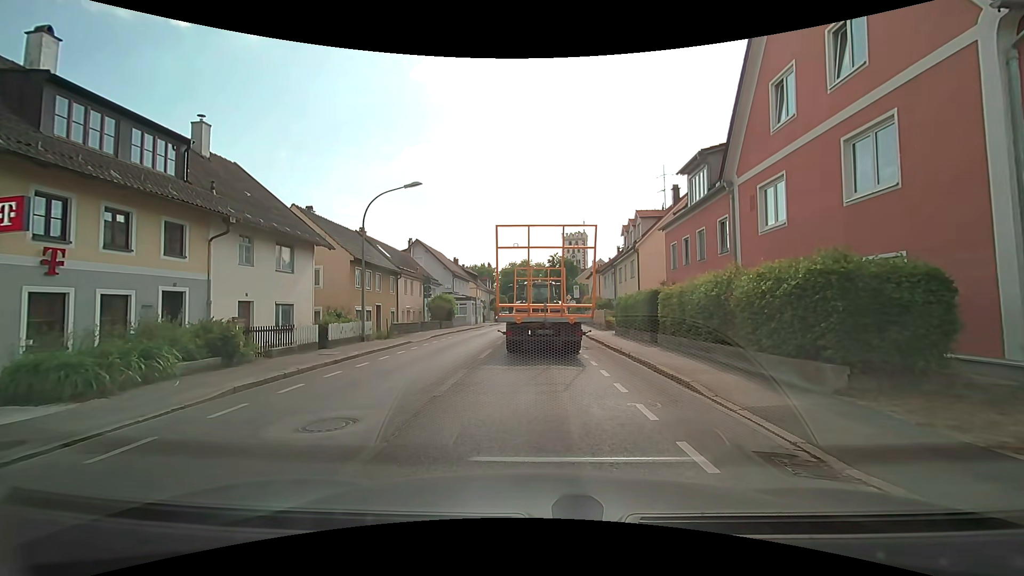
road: secondary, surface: asphalt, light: Day
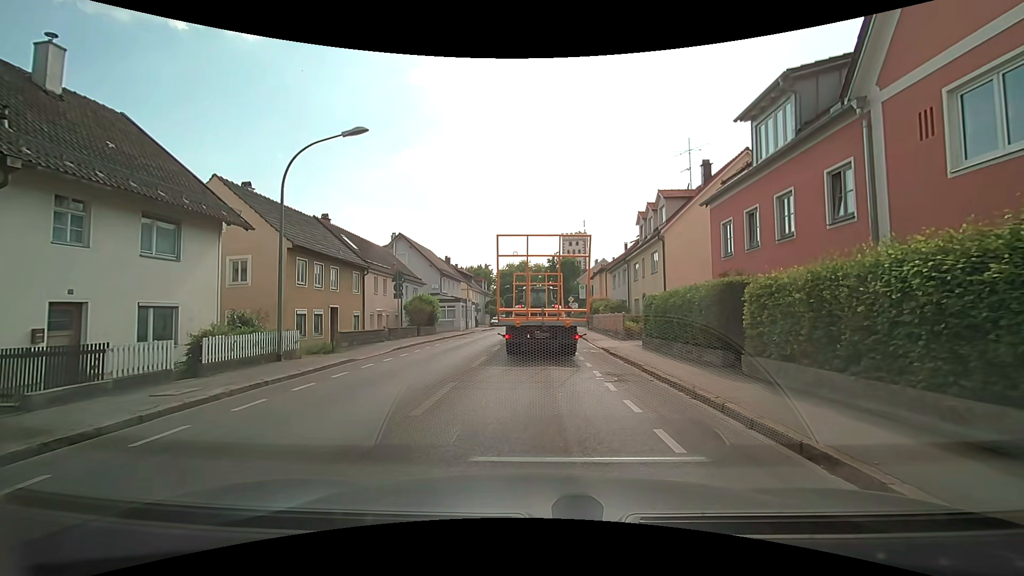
(-0.2, +7.5) m; 0°
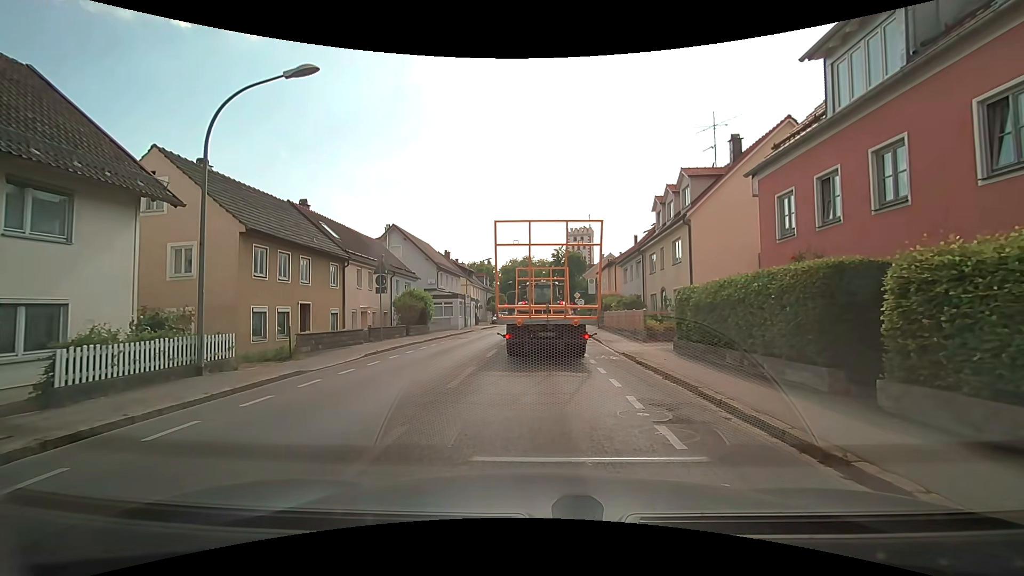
(-0.1, +3.9) m; 0°
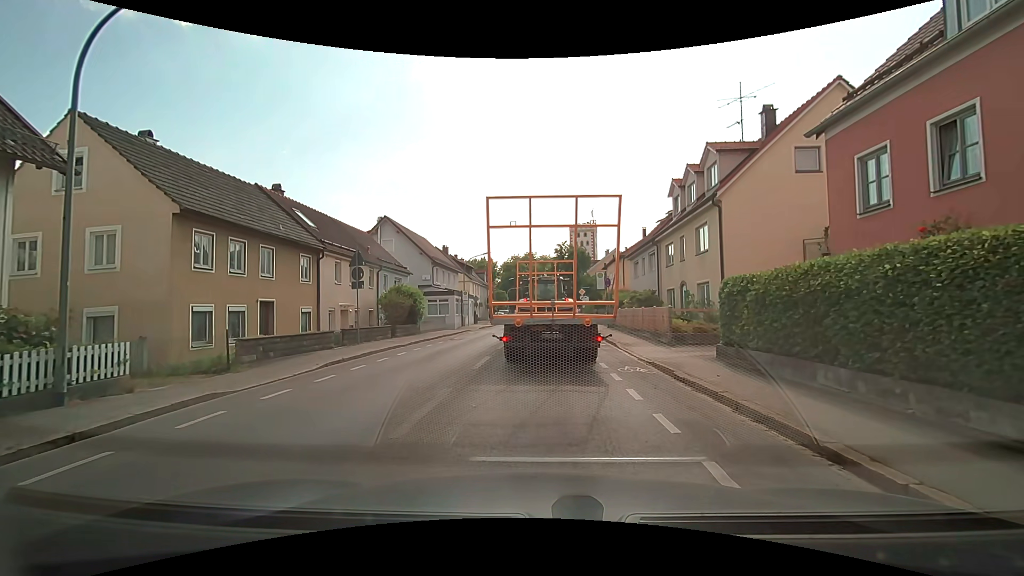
(-0.1, +3.5) m; +1°
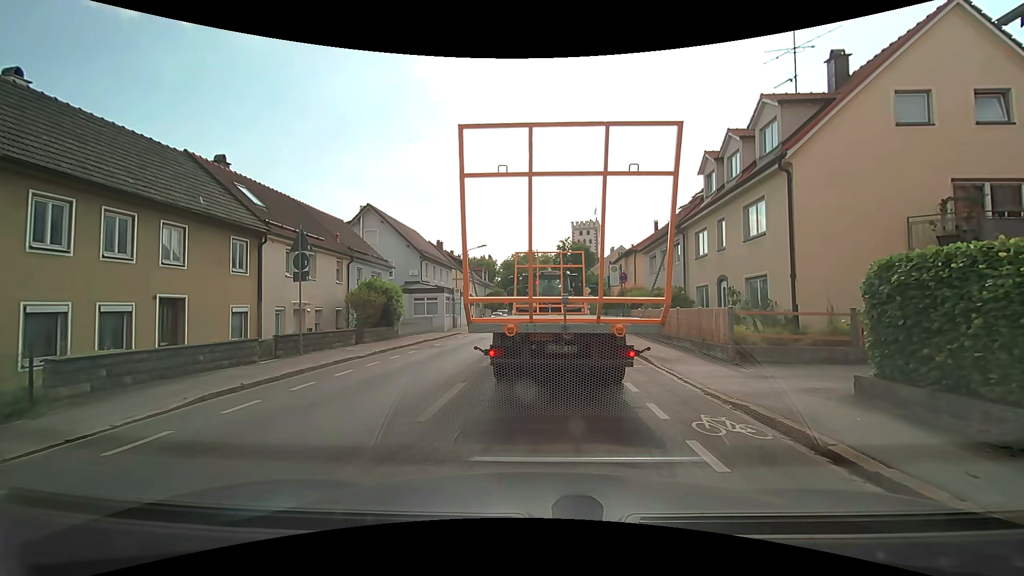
(-0.3, +5.0) m; -2°
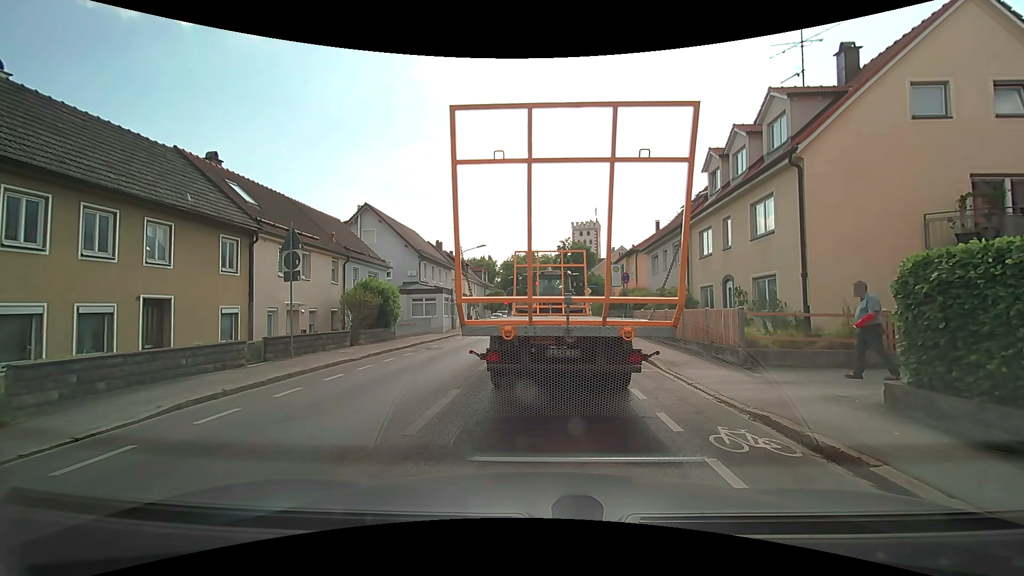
(0.0, +0.6) m; 0°
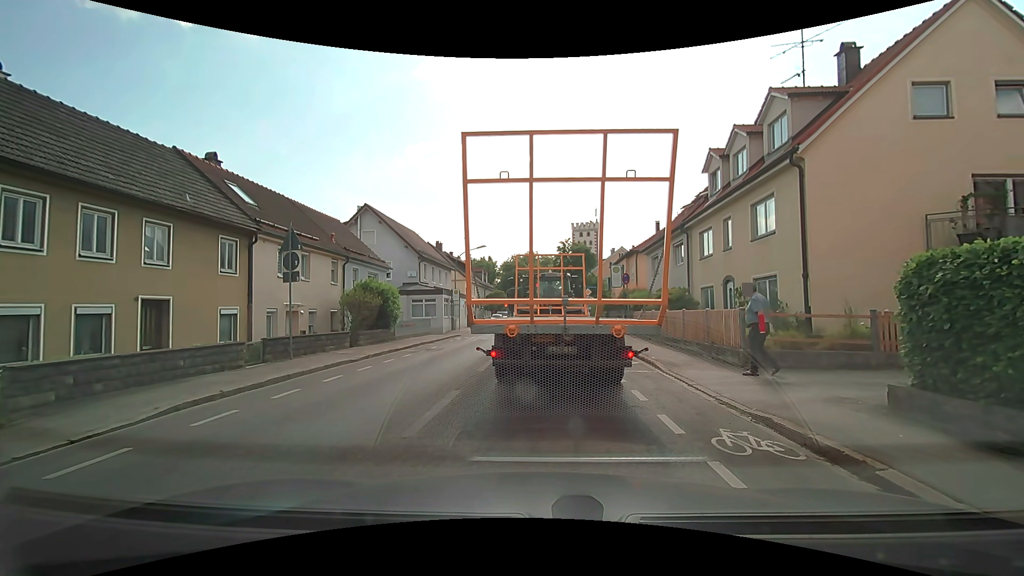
(0.0, +0.1) m; 0°
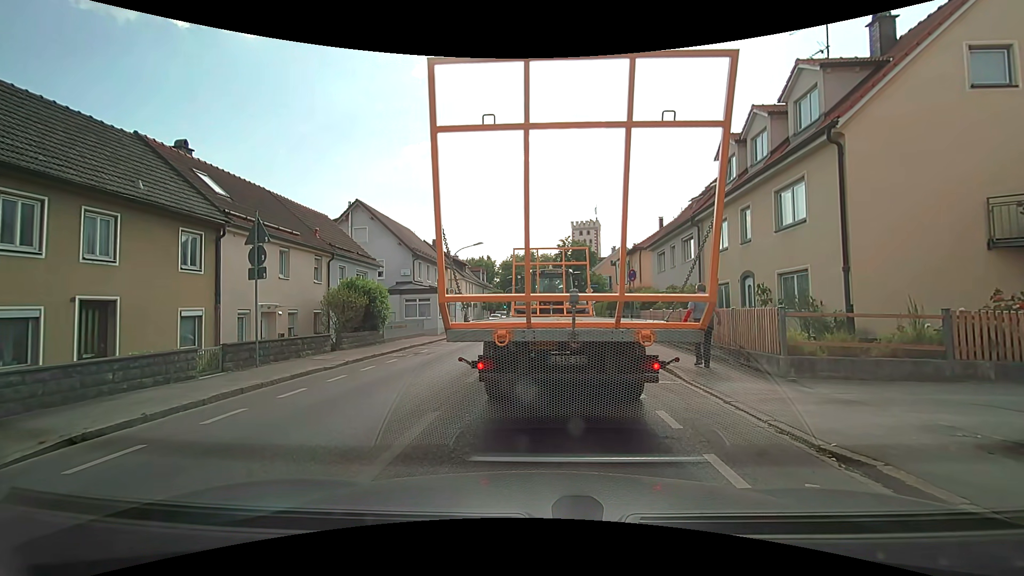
(0.0, +1.8) m; 0°
